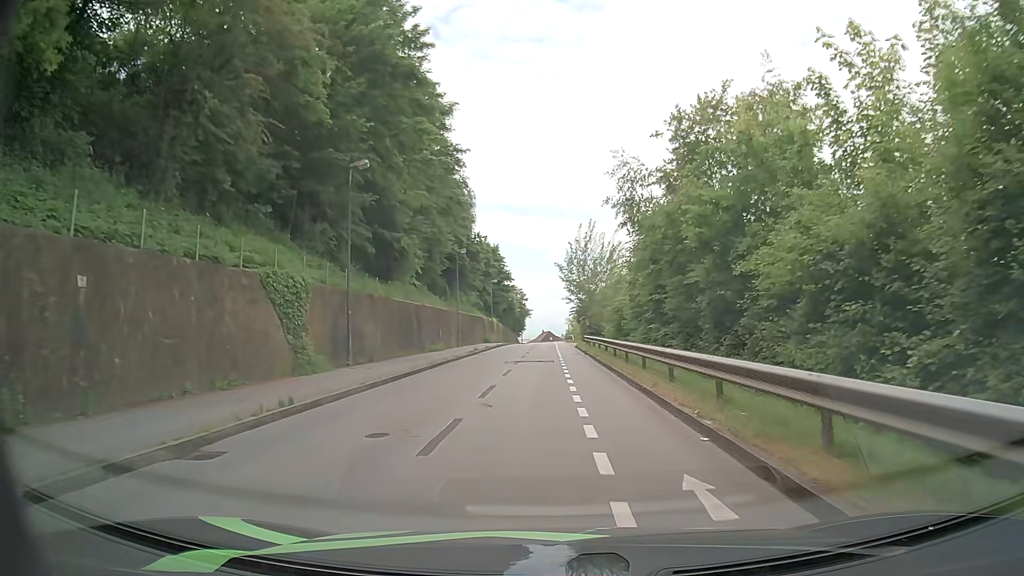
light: Day
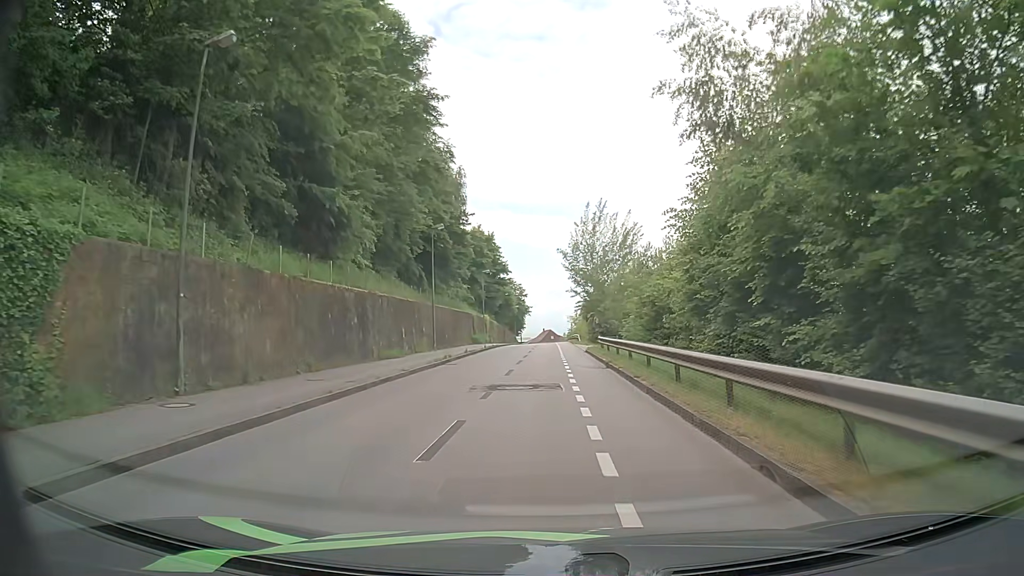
(-0.1, +12.5) m; -1°
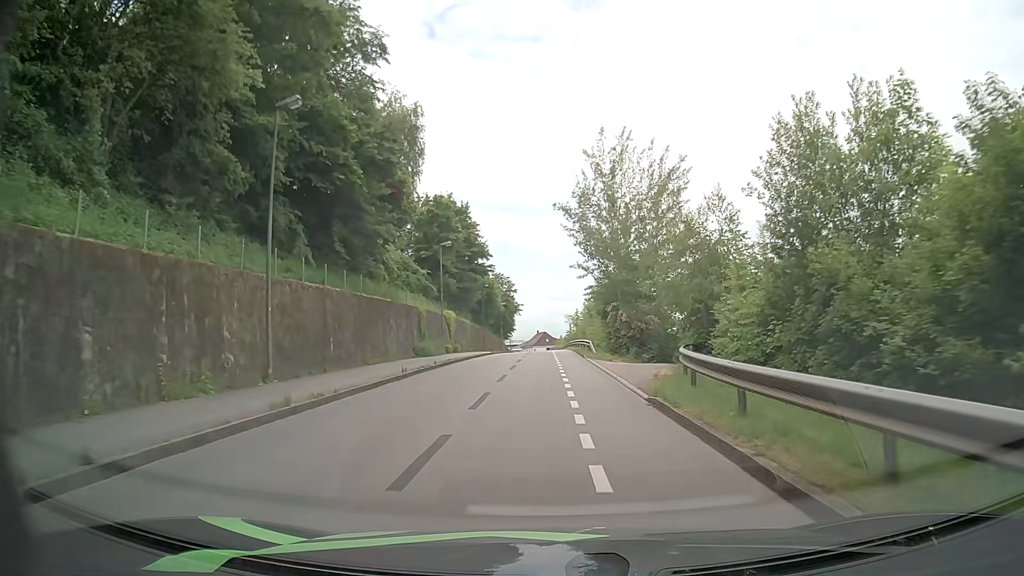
(+0.5, +25.1) m; +2°
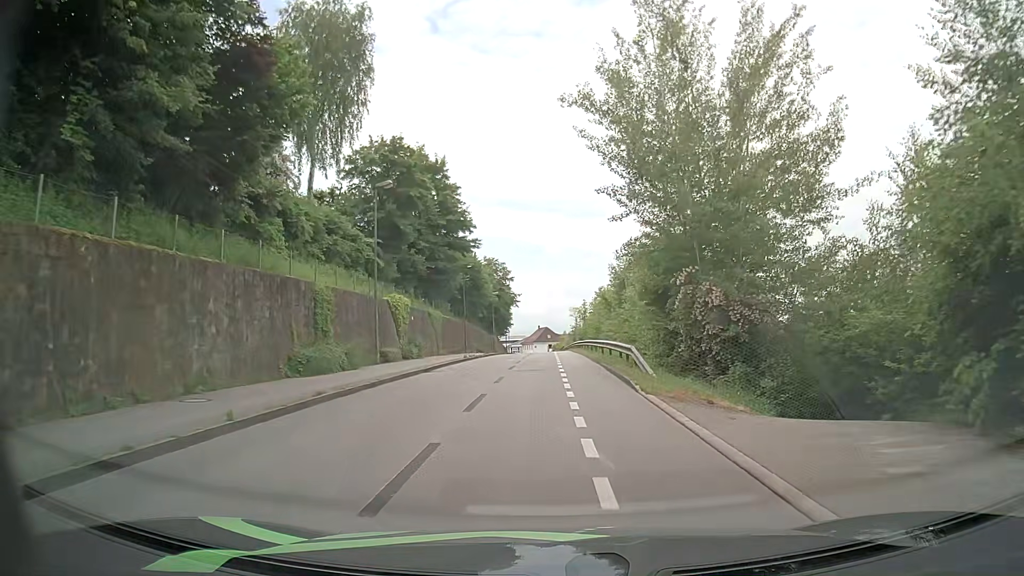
(-0.1, +18.9) m; -1°
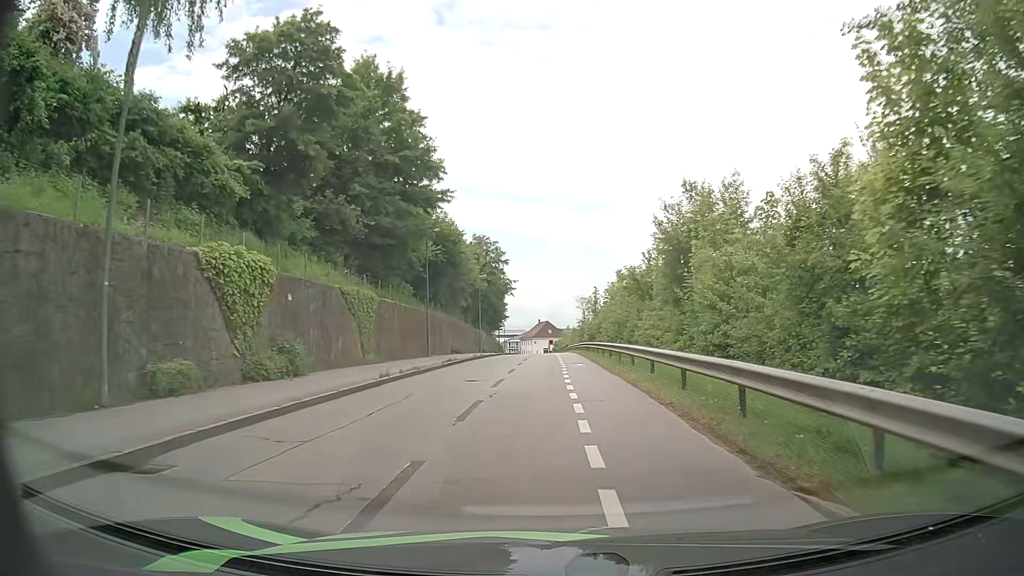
(0.0, +19.1) m; 0°
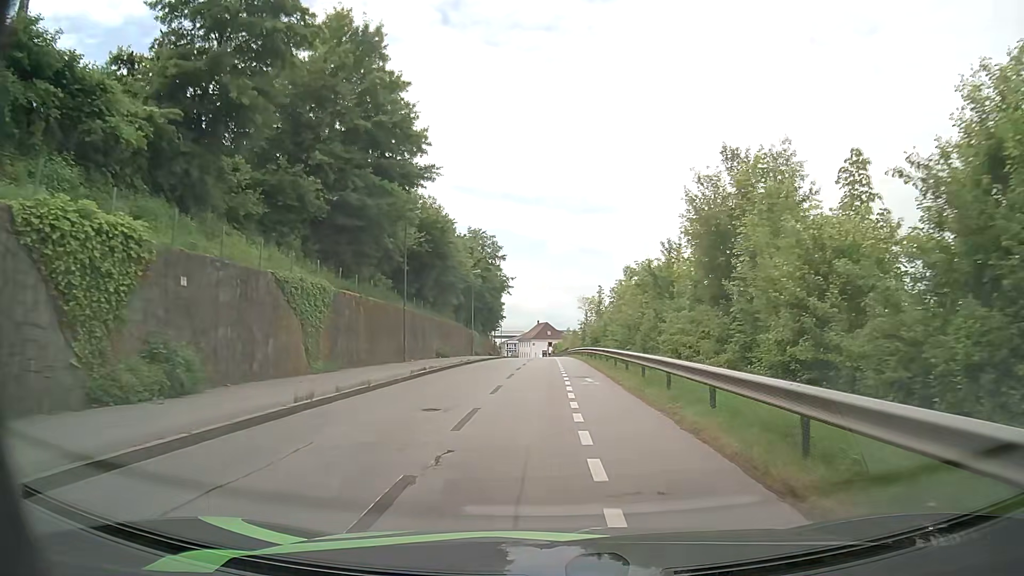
(0.0, +6.4) m; 0°
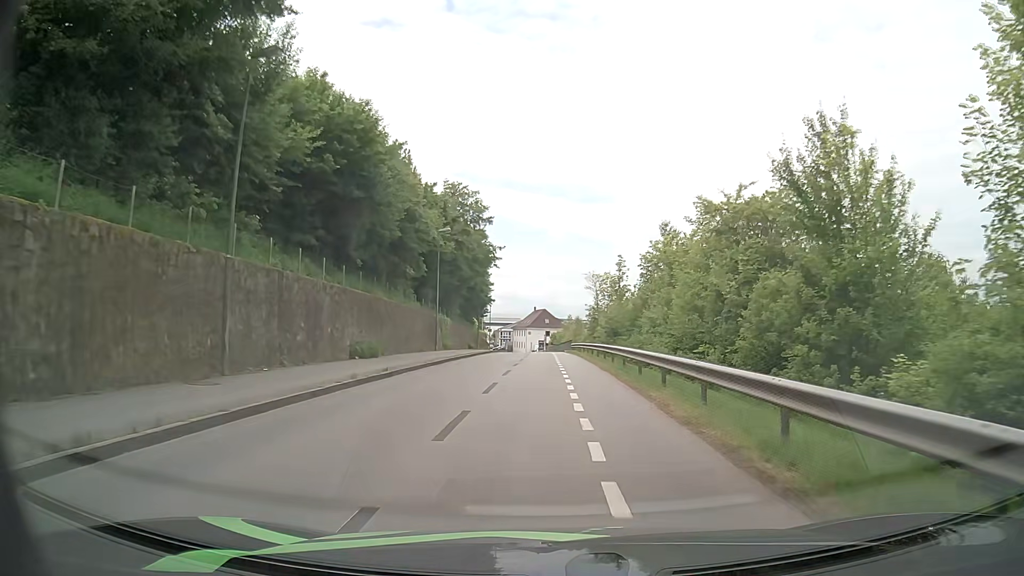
(+0.2, +19.5) m; +1°
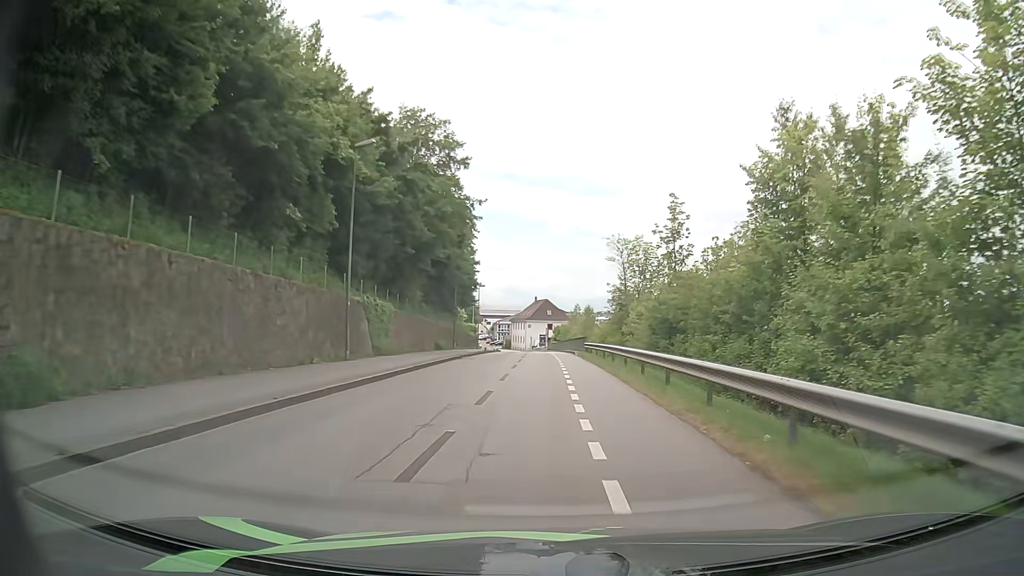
(-0.2, +20.3) m; -1°
(0, +10) (0, +20) (0, +30) (0, +40) (0, +50) (0, +60) (0, +70) (-1, +80) (-1, +90) (-2, +100) m
